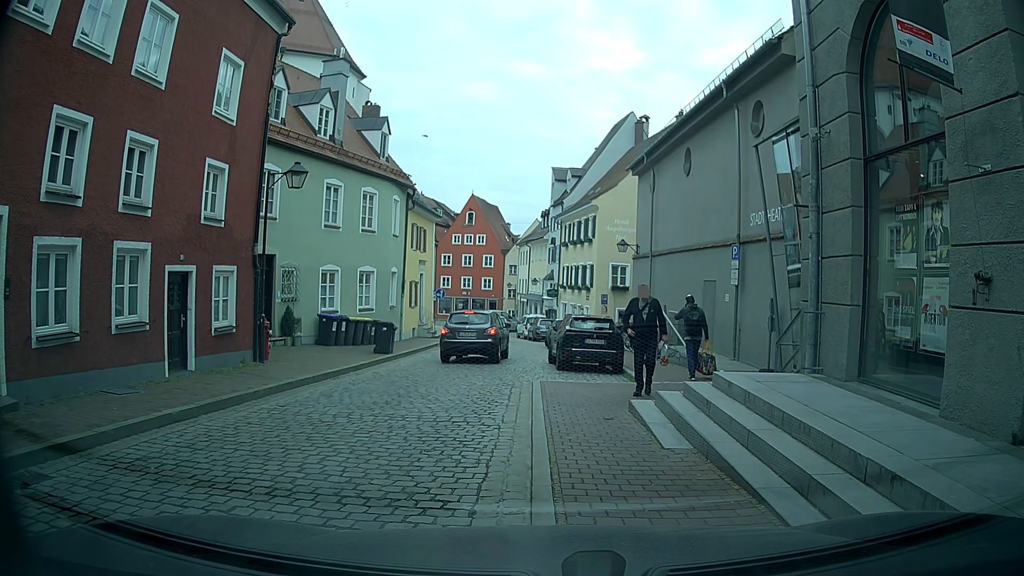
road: residential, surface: sett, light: Day
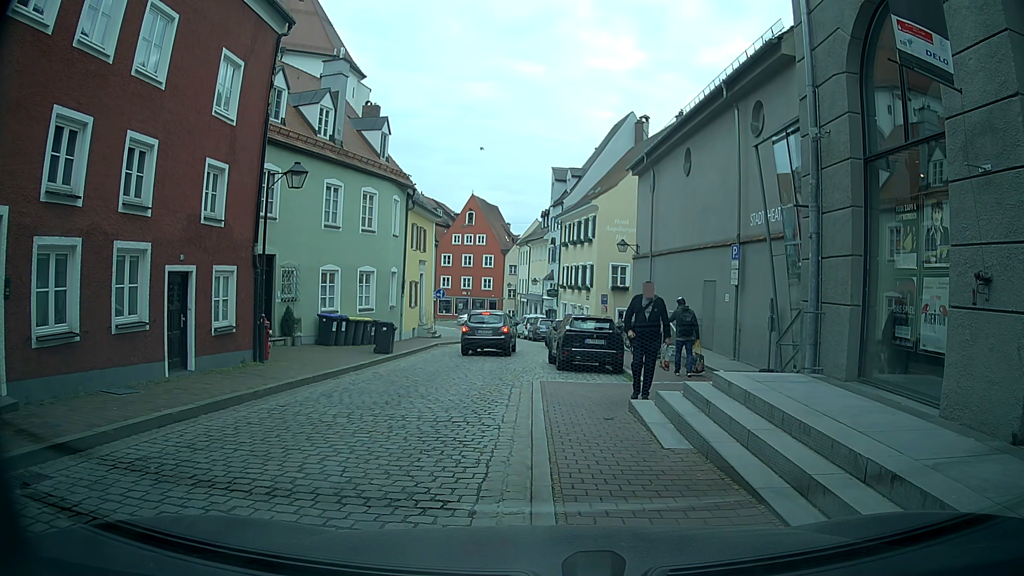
(0.0, 0.0) m; 0°
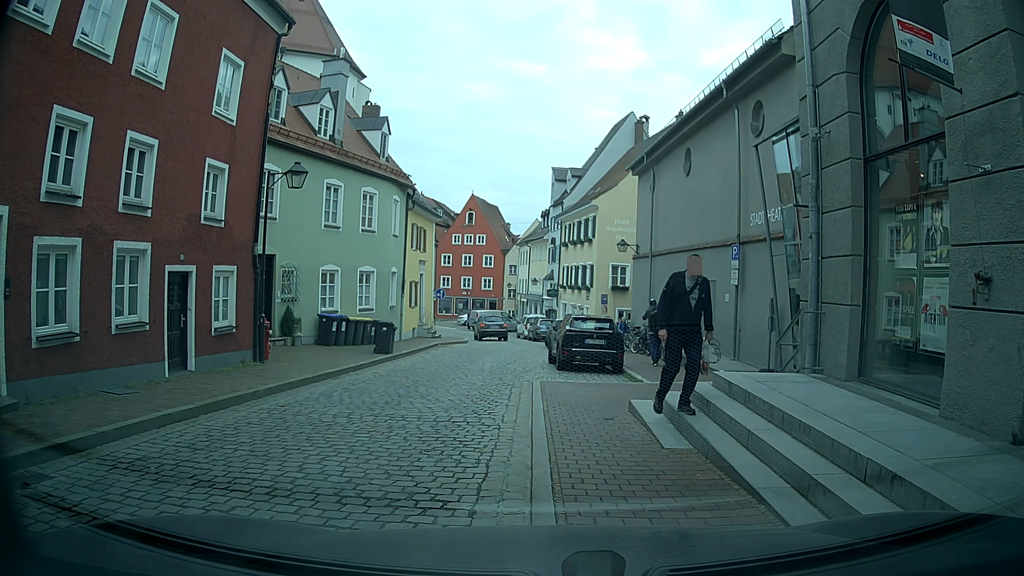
(0.0, 0.0) m; 0°
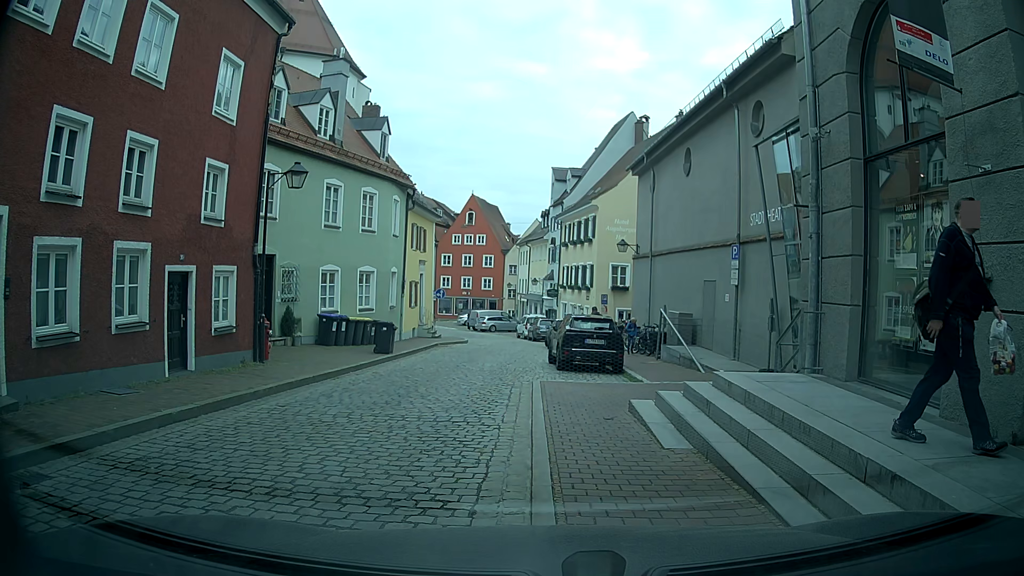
(0.0, 0.0) m; 0°
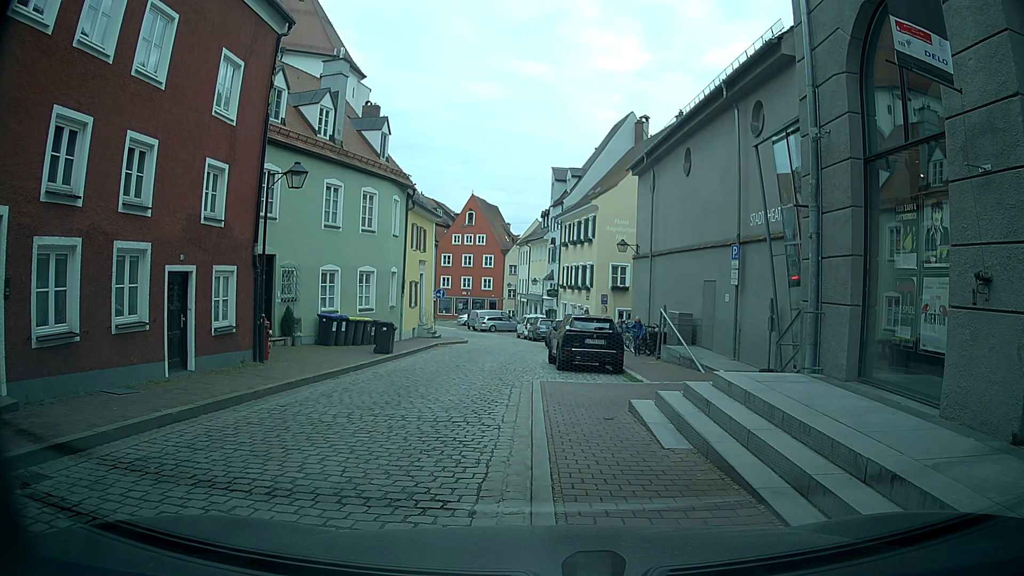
(0.0, 0.0) m; 0°
